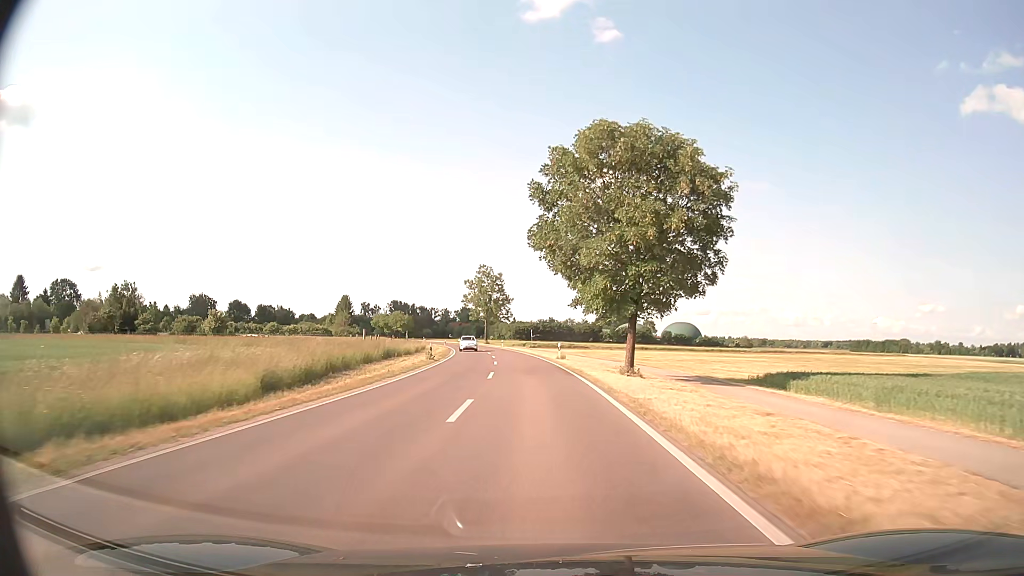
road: primary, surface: asphalt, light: Day
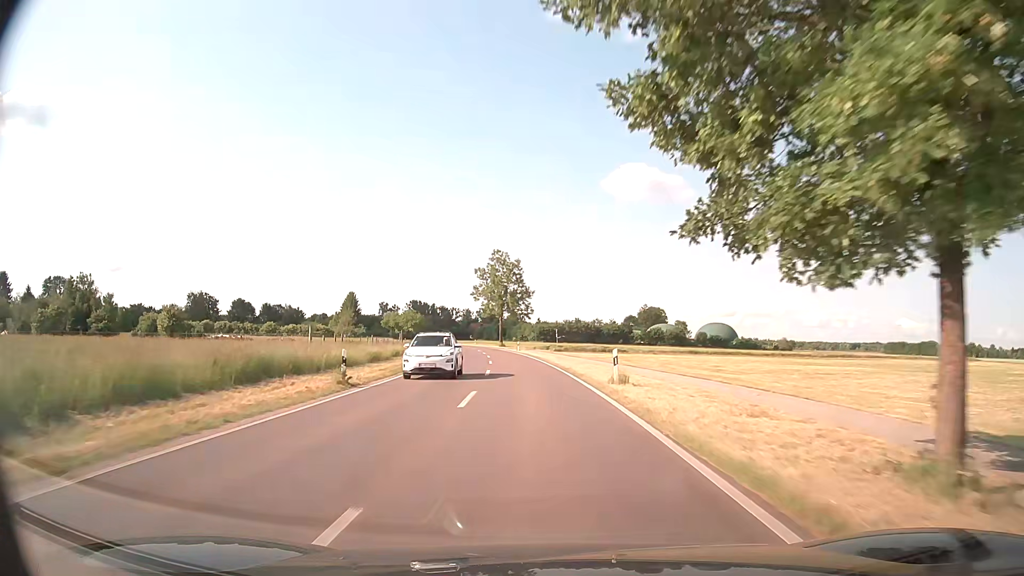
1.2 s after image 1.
(-0.4, +21.8) m; -2°
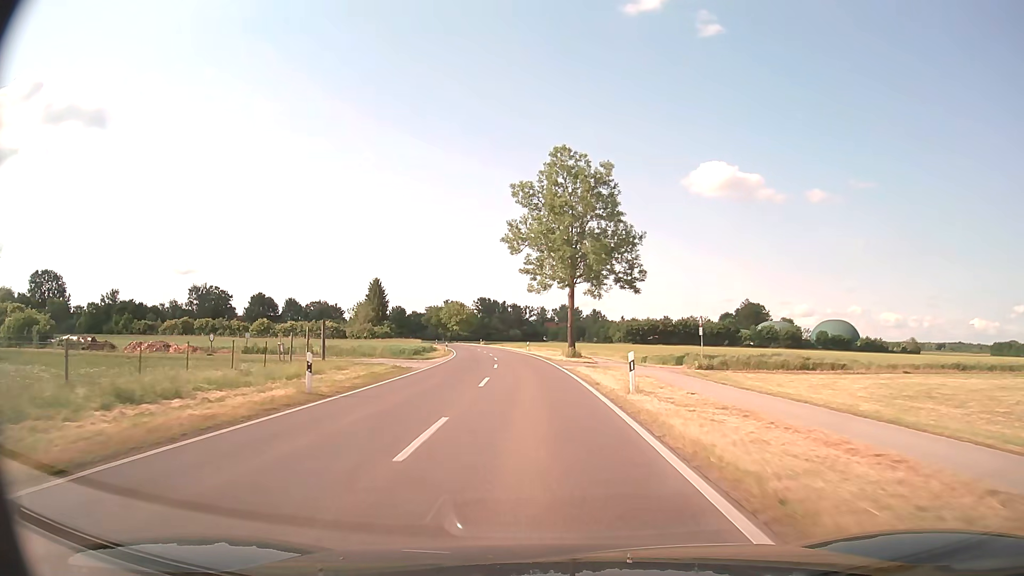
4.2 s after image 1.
(-2.6, +53.9) m; -6°
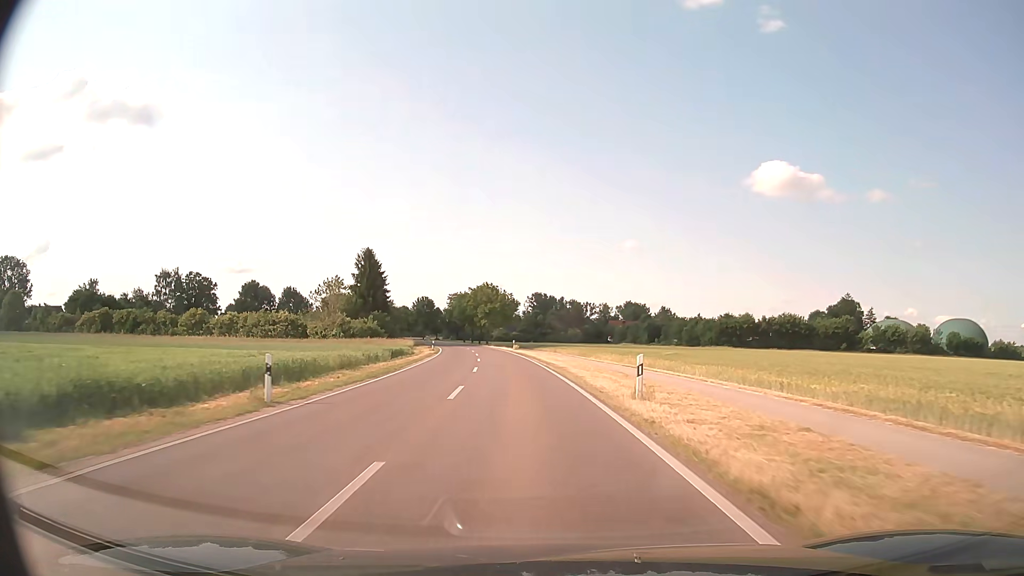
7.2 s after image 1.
(-2.6, +52.2) m; -5°
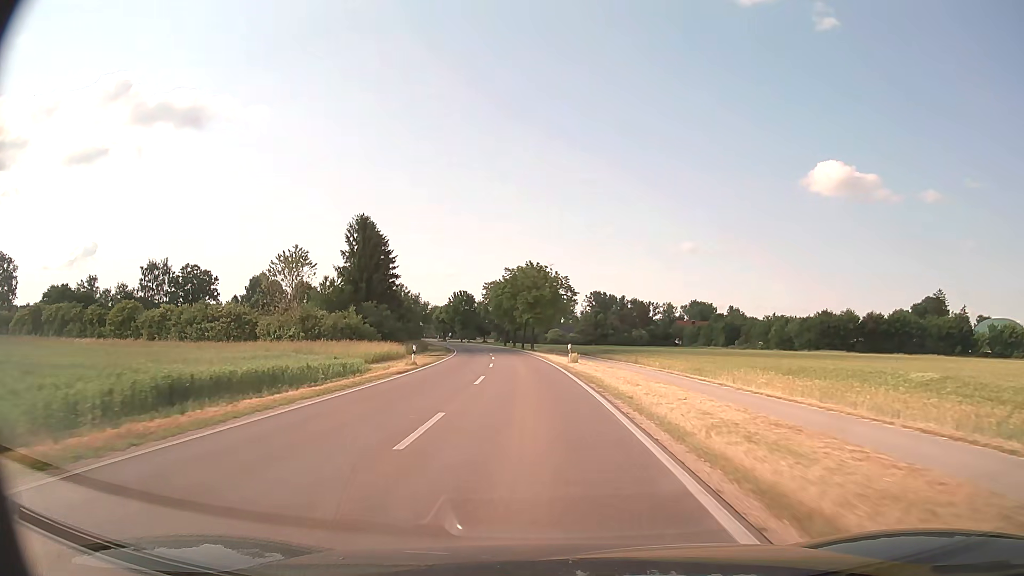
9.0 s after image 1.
(-1.4, +31.1) m; -5°
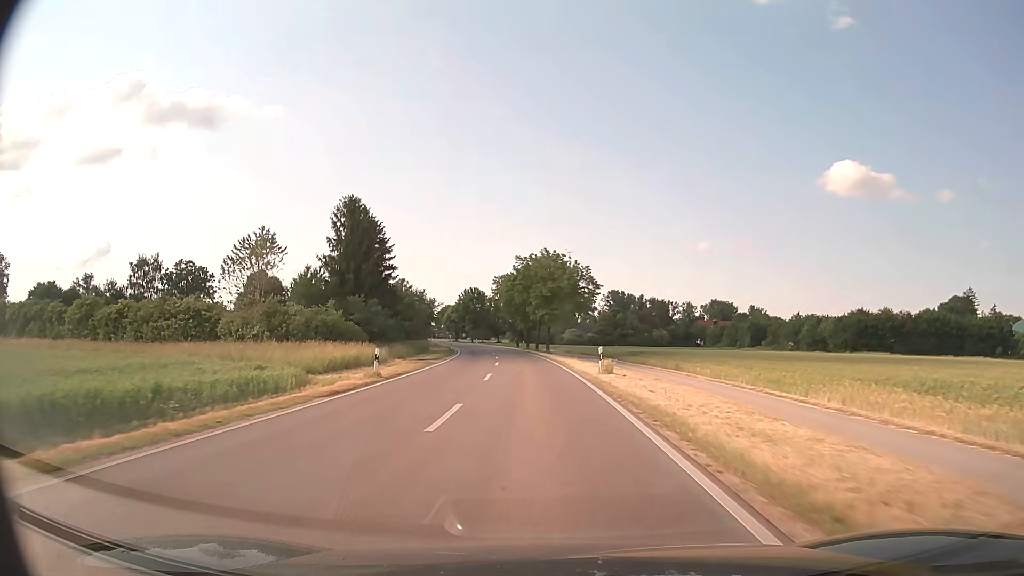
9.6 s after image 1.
(-0.1, +10.4) m; -2°
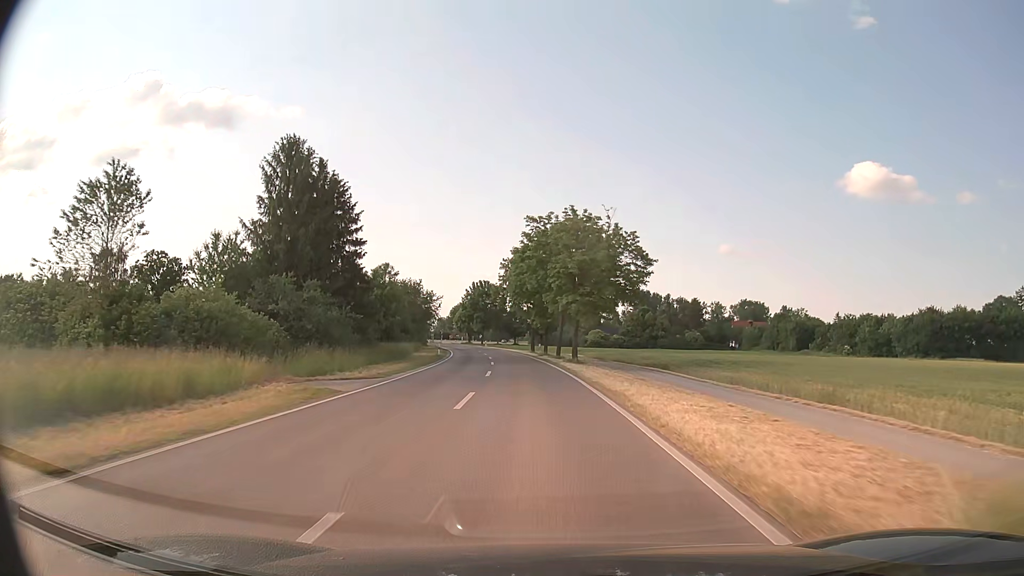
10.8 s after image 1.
(-0.3, +20.7) m; -2°
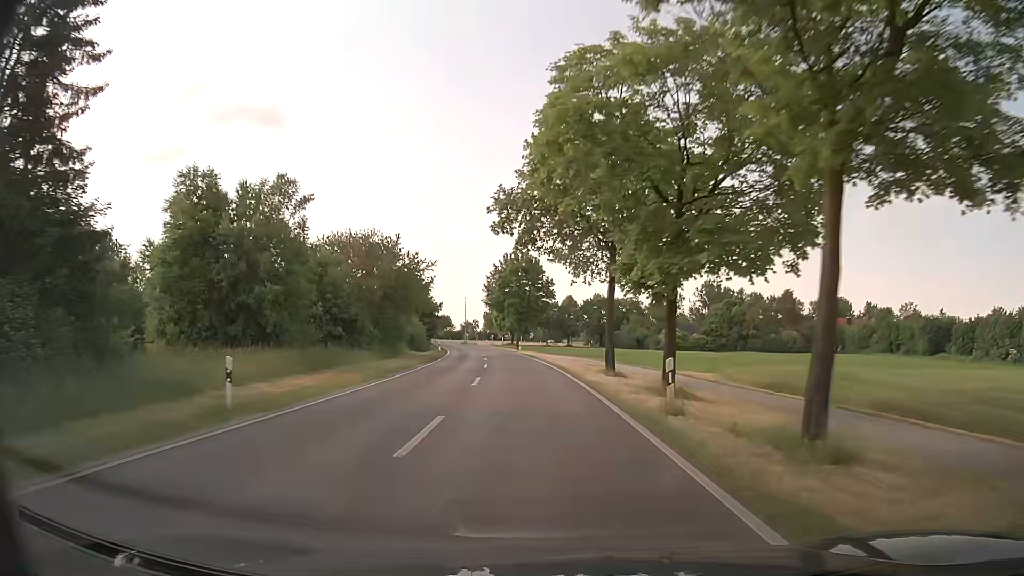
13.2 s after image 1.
(-1.5, +41.4) m; -5°
(0, +10) (0, +20) (-1, +30) (-2, +40) (-2, +50) (-4, +60) (-5, +70) (-7, +80) (-8, +89) (-10, +99) m
